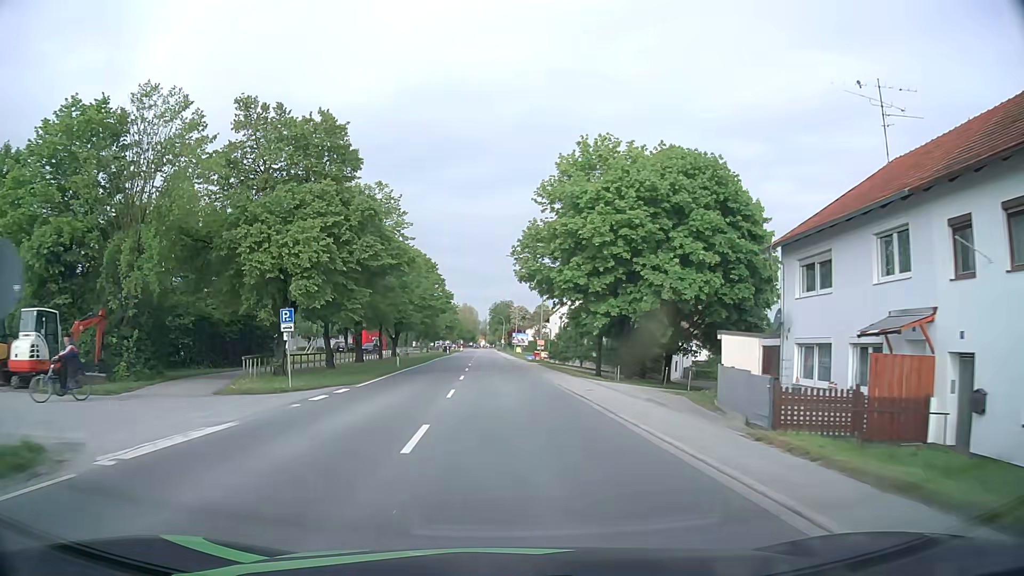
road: primary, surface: asphalt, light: Day
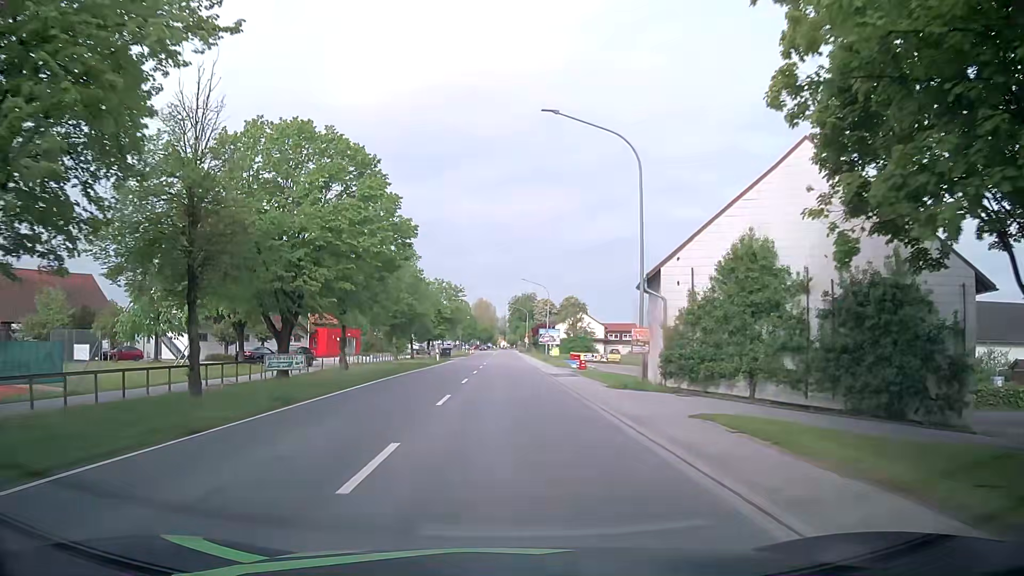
(-0.6, +38.5) m; -2°
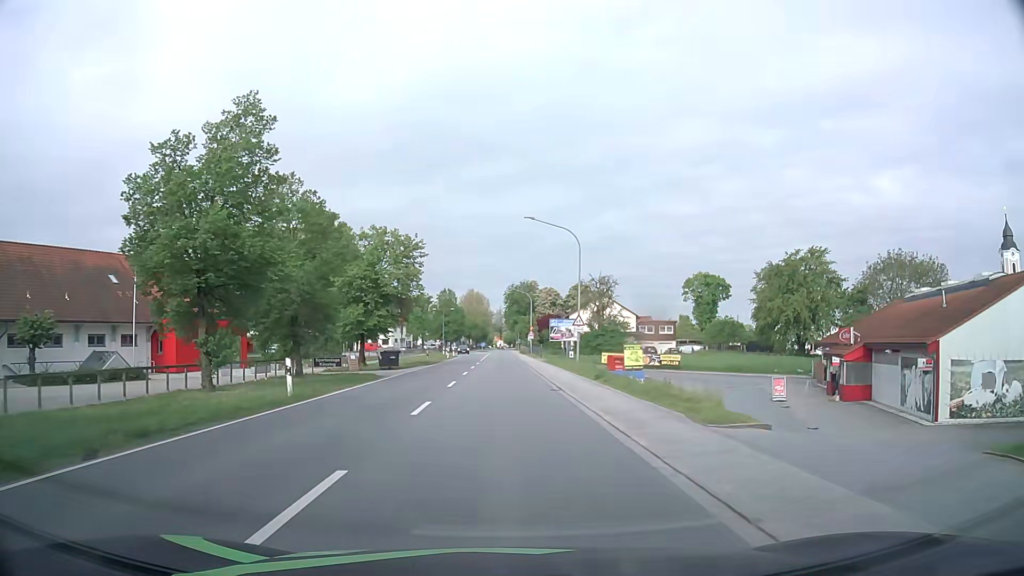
(+0.2, +38.2) m; 0°
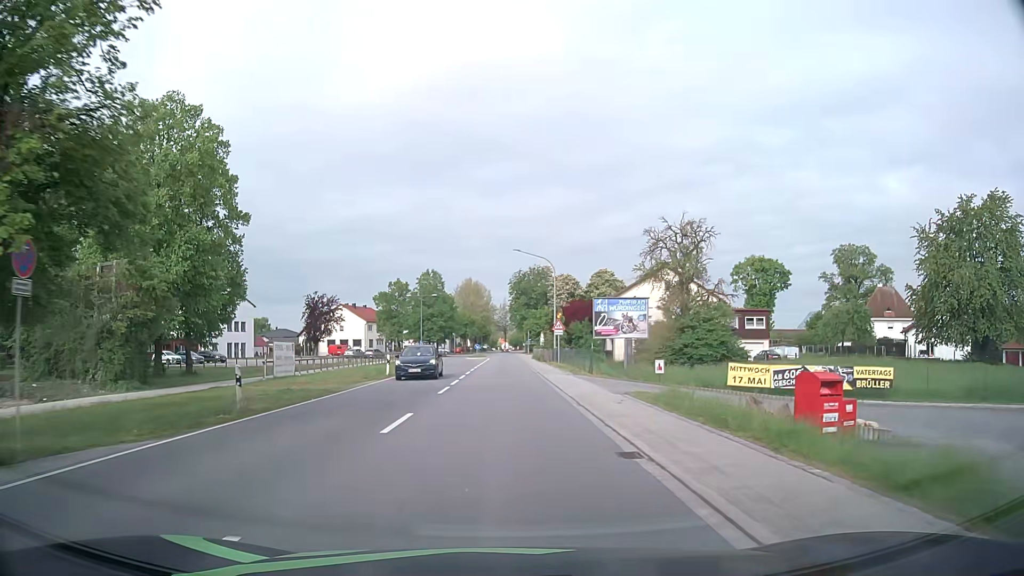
(0.0, +38.8) m; 0°
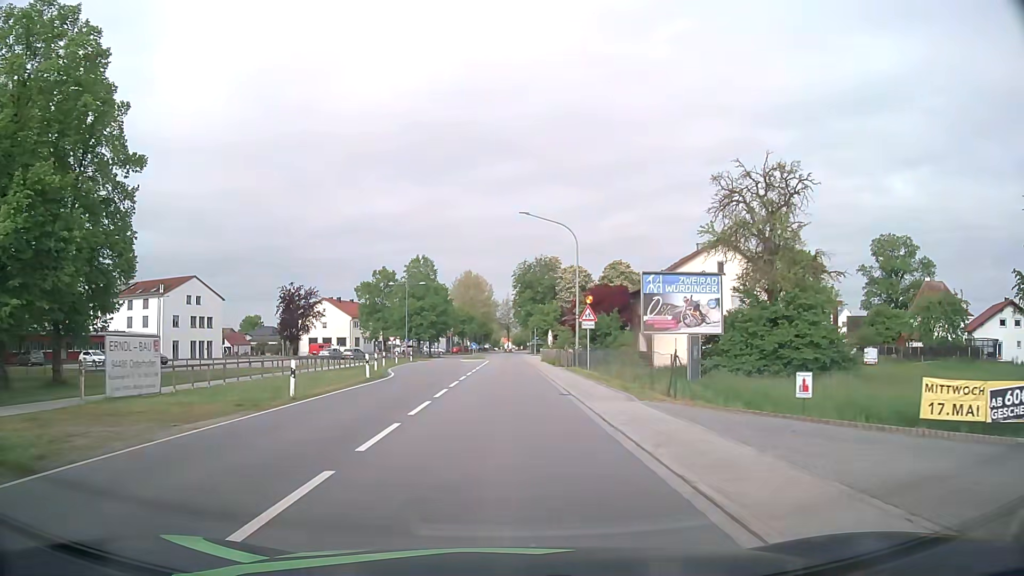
(0.0, +15.6) m; 0°
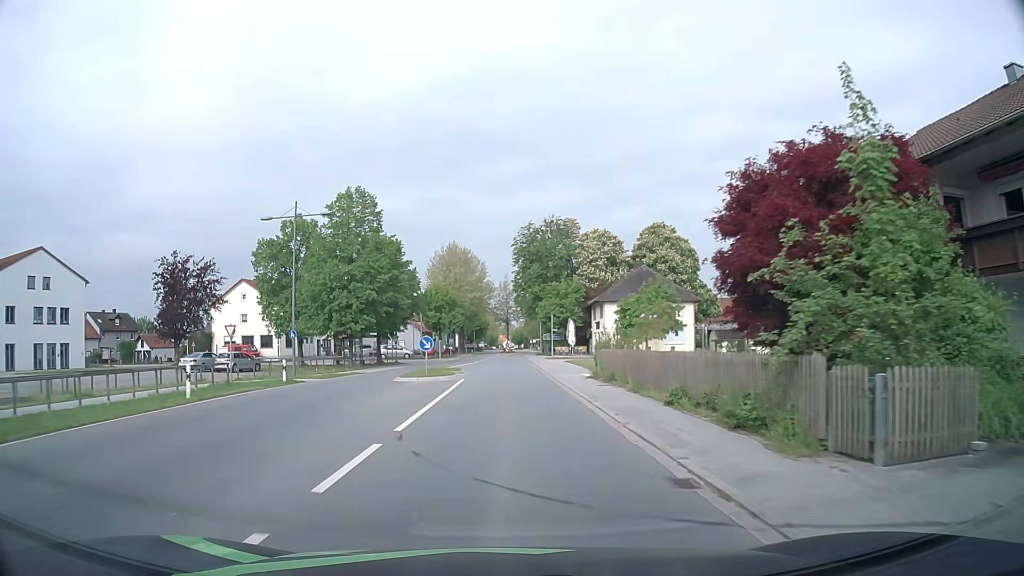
(+0.1, +38.6) m; 0°
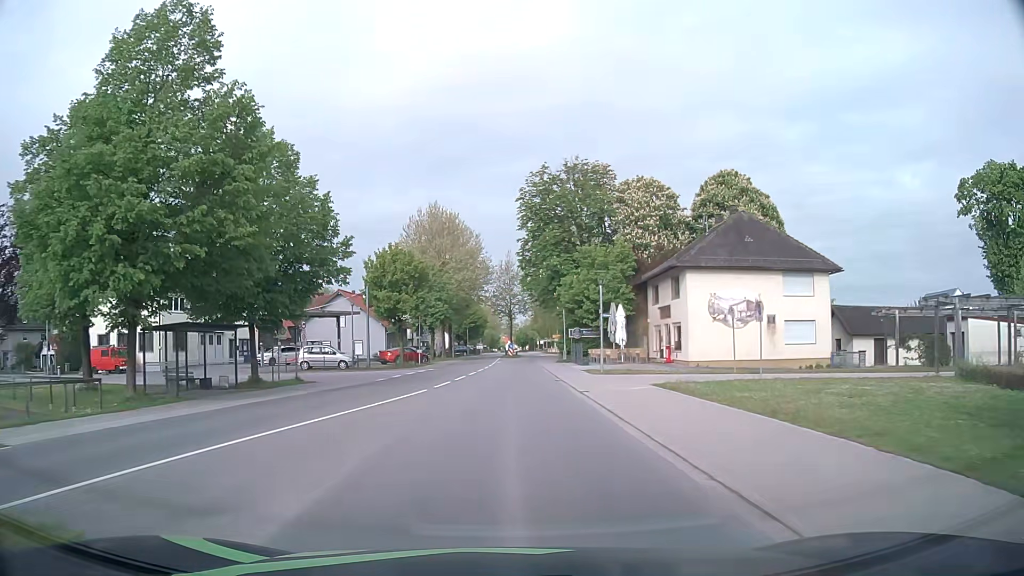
(-0.1, +30.7) m; 0°
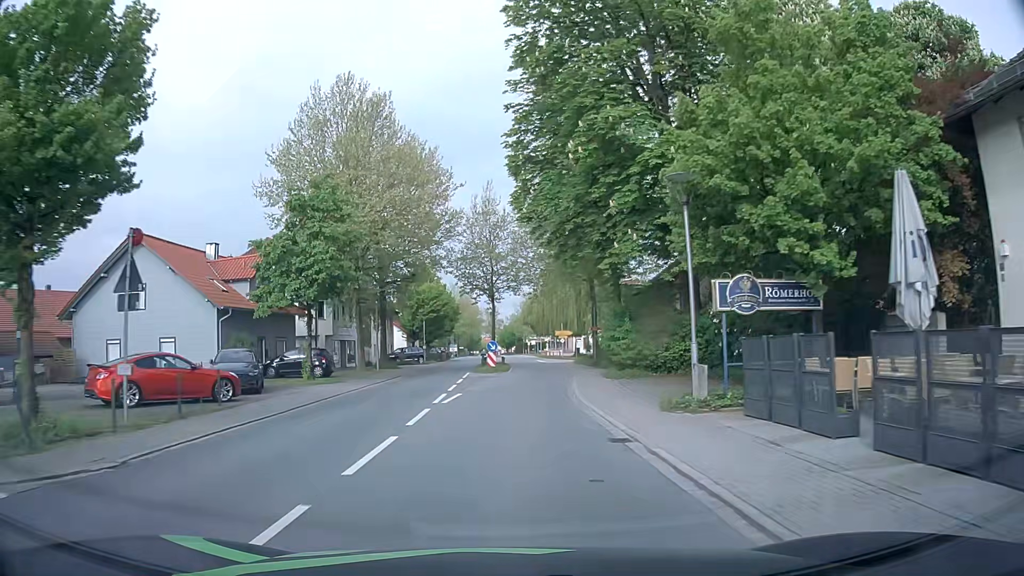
(+0.2, +38.2) m; +1°
